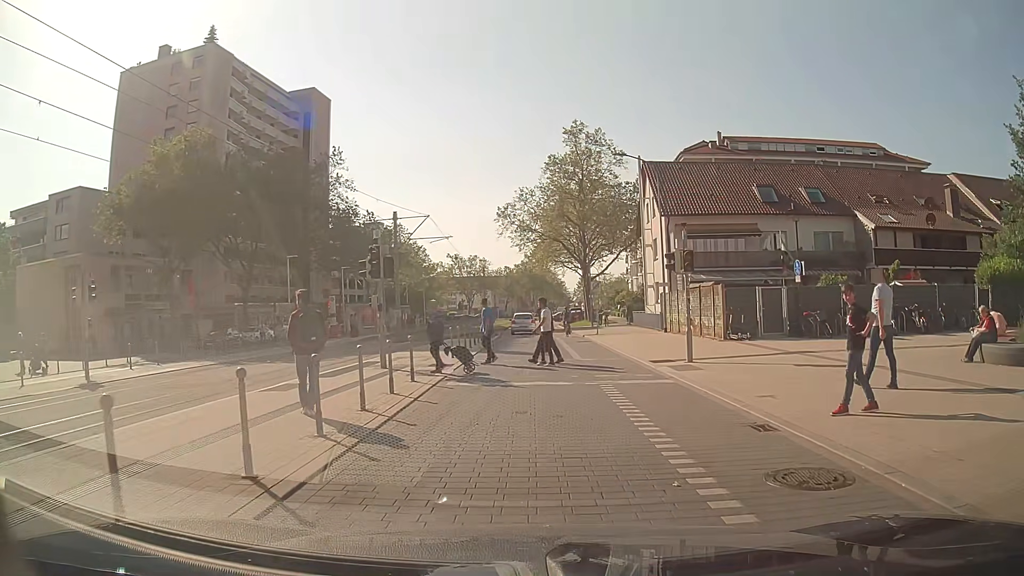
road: tertiary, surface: asphalt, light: Day
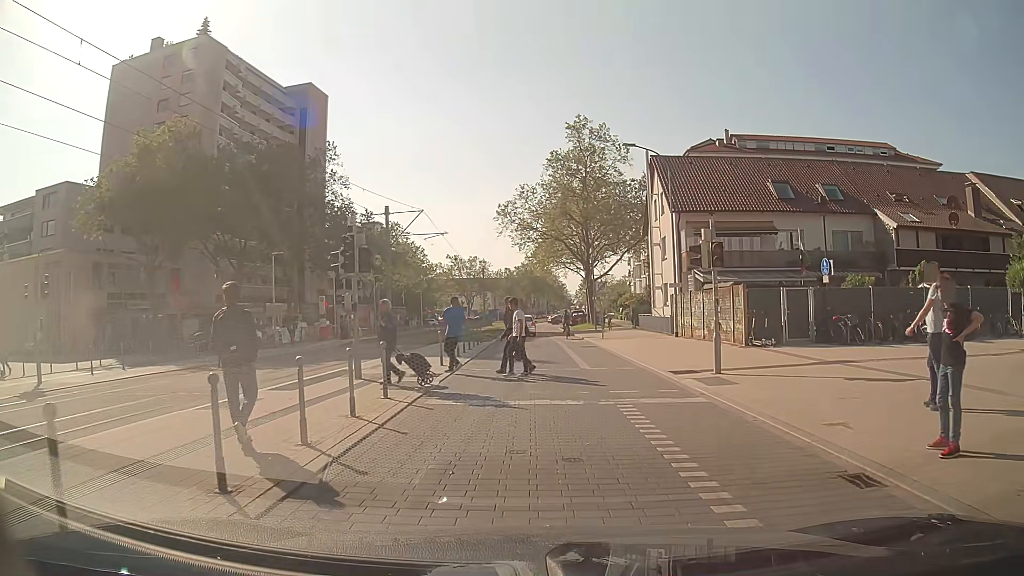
(0.0, +2.6) m; +2°
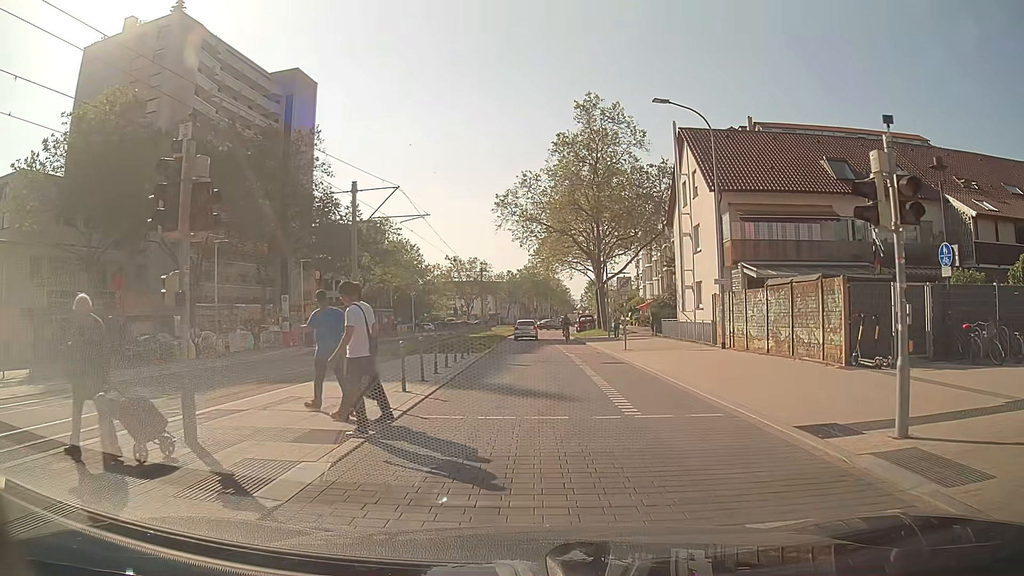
(-0.3, +7.6) m; -2°
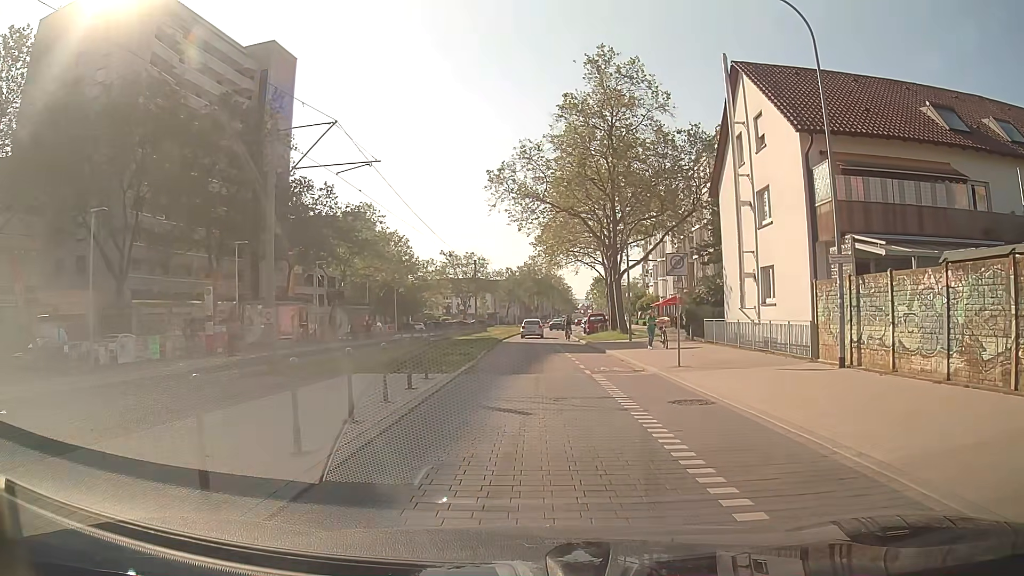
(-0.1, +9.8) m; -1°
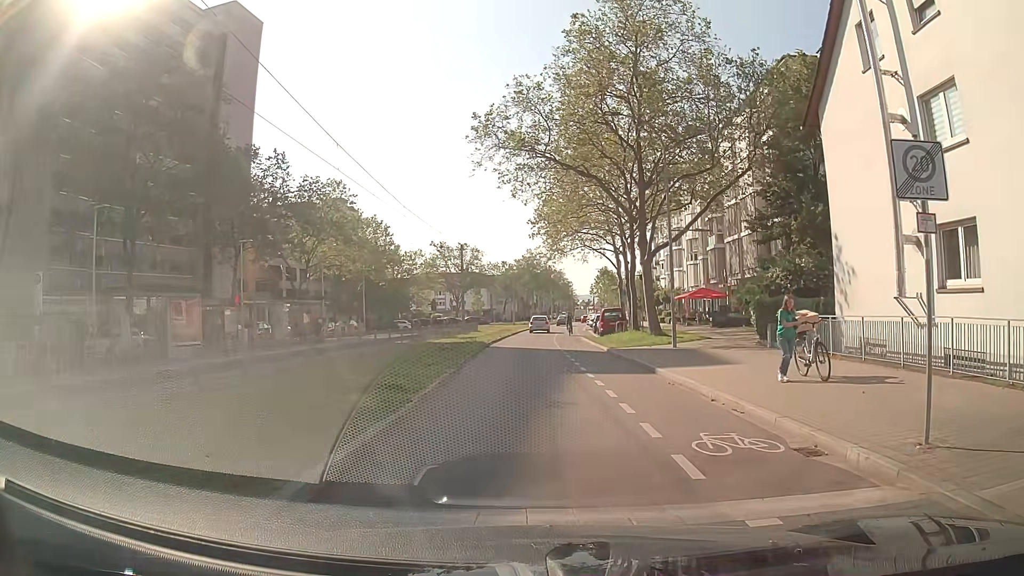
(+0.1, +11.7) m; 0°
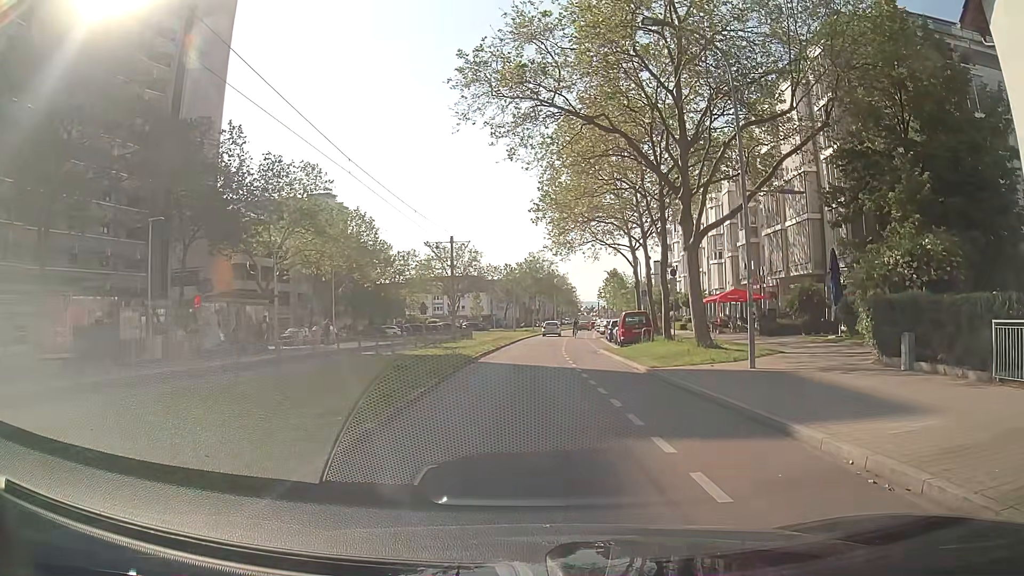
(+0.1, +8.7) m; +1°
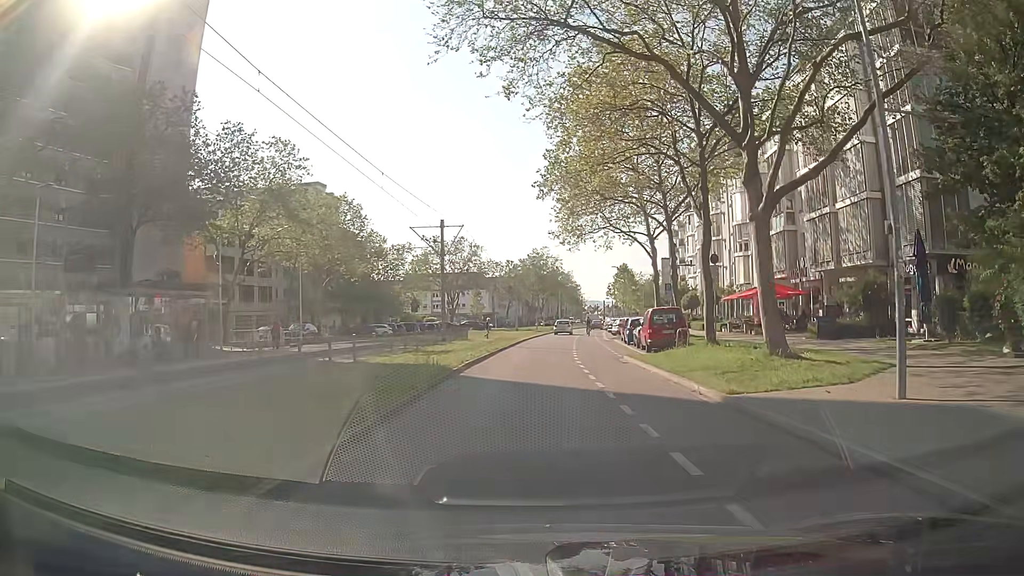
(-0.1, +7.3) m; 0°
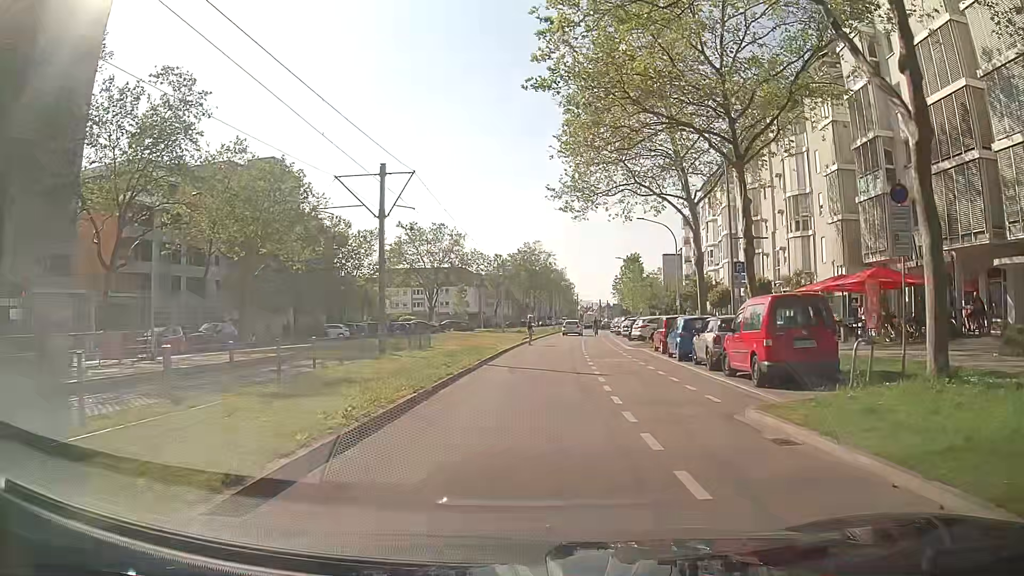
(0.0, +15.1) m; 0°
(0, +10) (+1, +20) (+1, +30) (+2, +40) (+2, +50) (+3, +60) (+5, +70) (+7, +80) (+9, +89) (+11, +99) m
